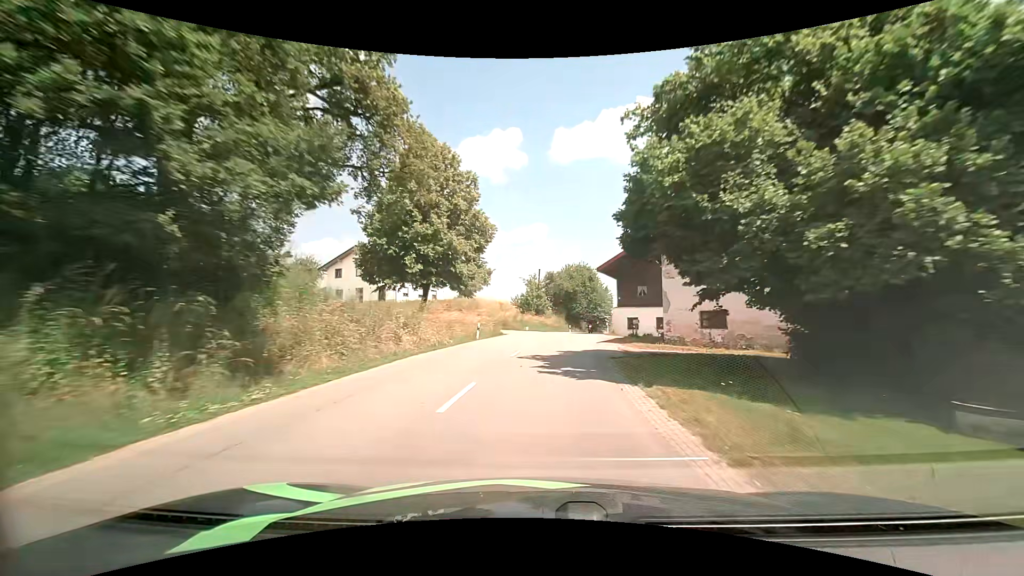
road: secondary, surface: asphalt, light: Day
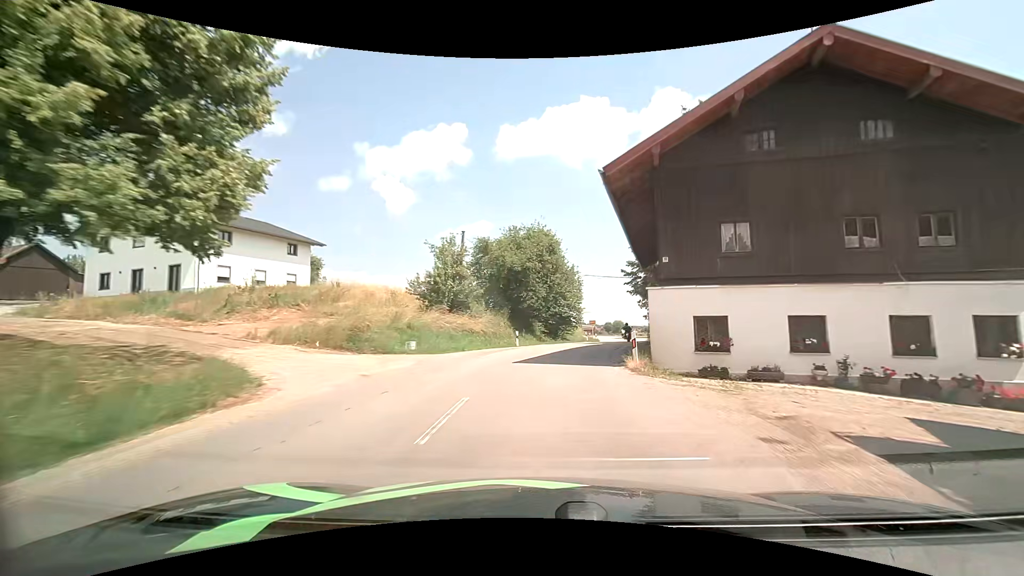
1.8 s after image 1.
(+1.2, +28.6) m; +6°
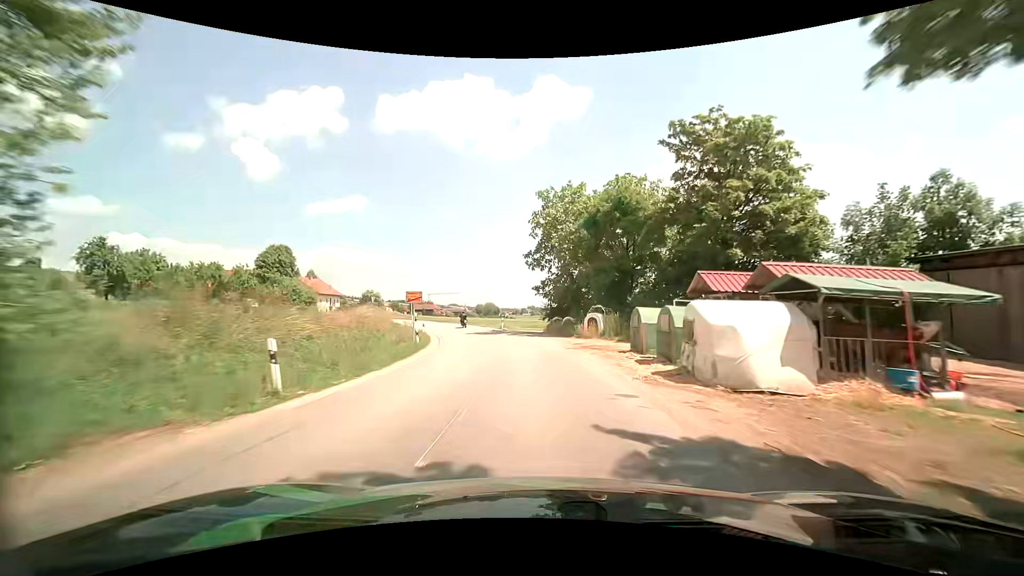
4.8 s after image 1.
(+7.3, +45.3) m; +15°
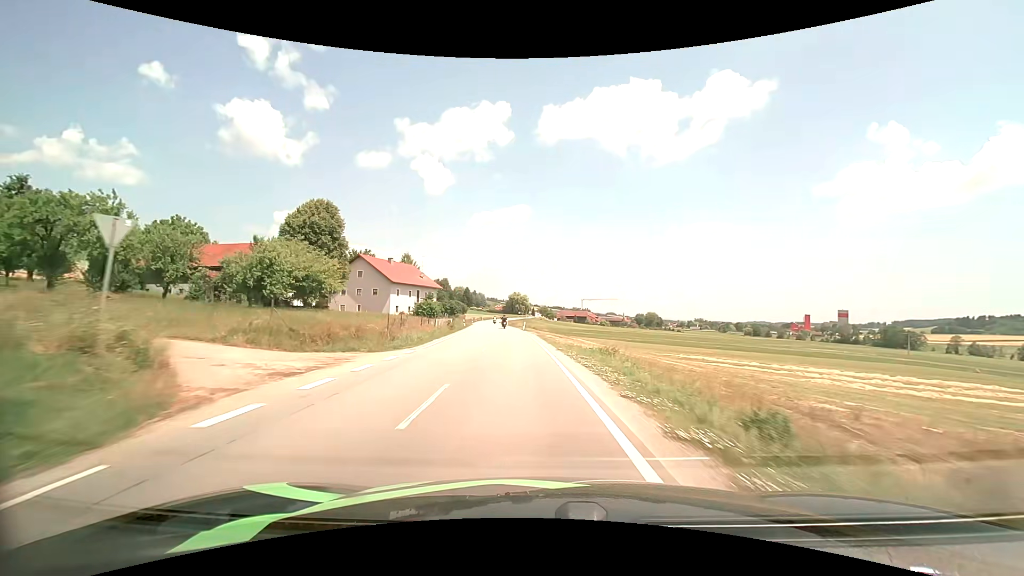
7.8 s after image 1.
(-6.3, +49.6) m; -17°
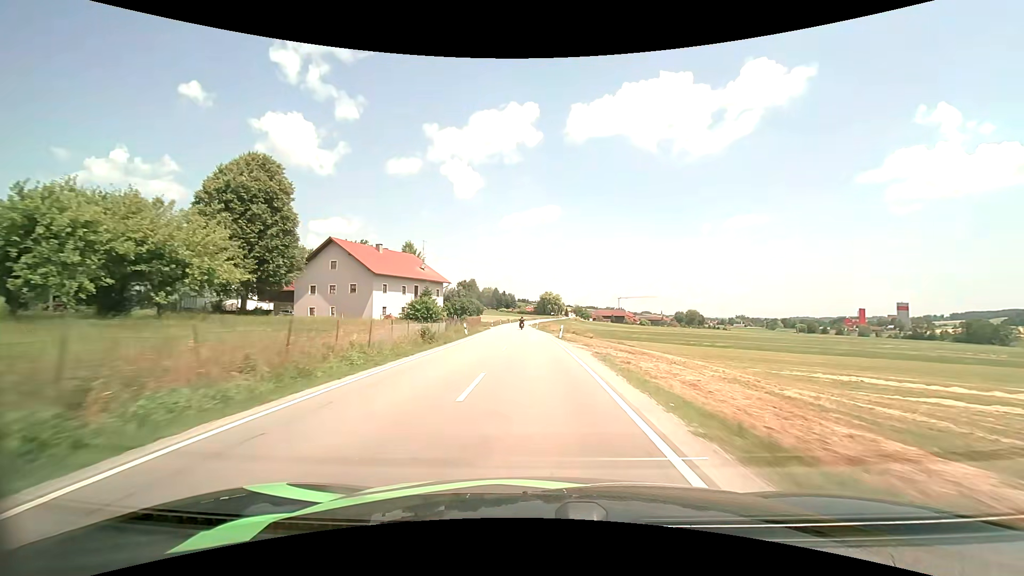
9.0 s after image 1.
(-1.1, +22.4) m; -4°
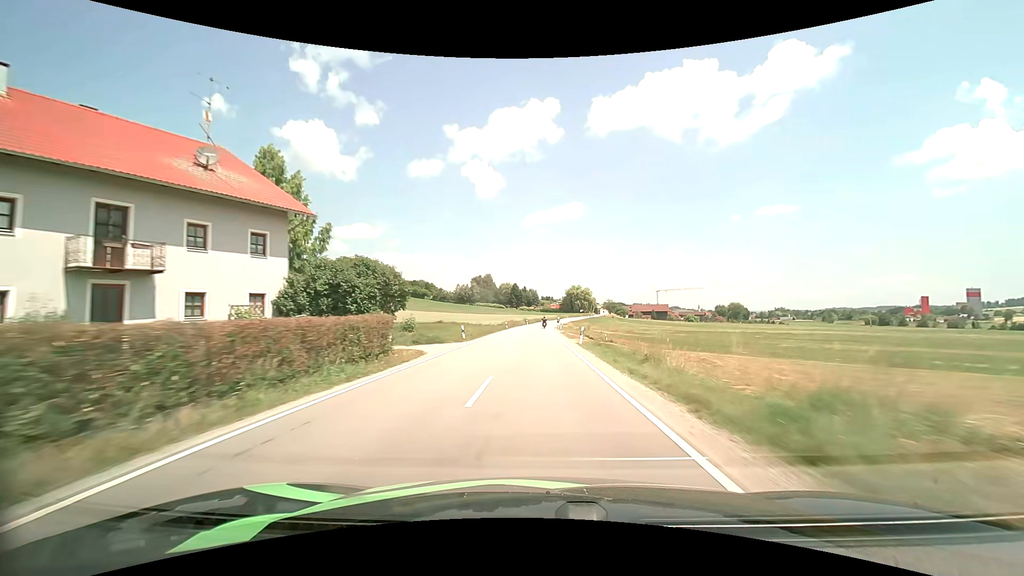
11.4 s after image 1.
(-1.3, +48.9) m; -3°
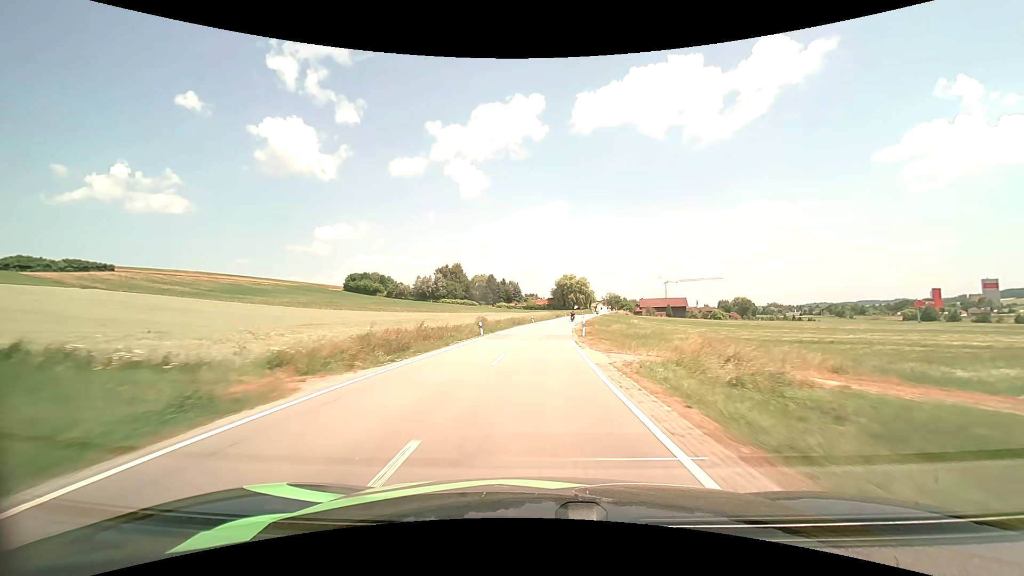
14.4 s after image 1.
(+0.3, +67.0) m; +2°
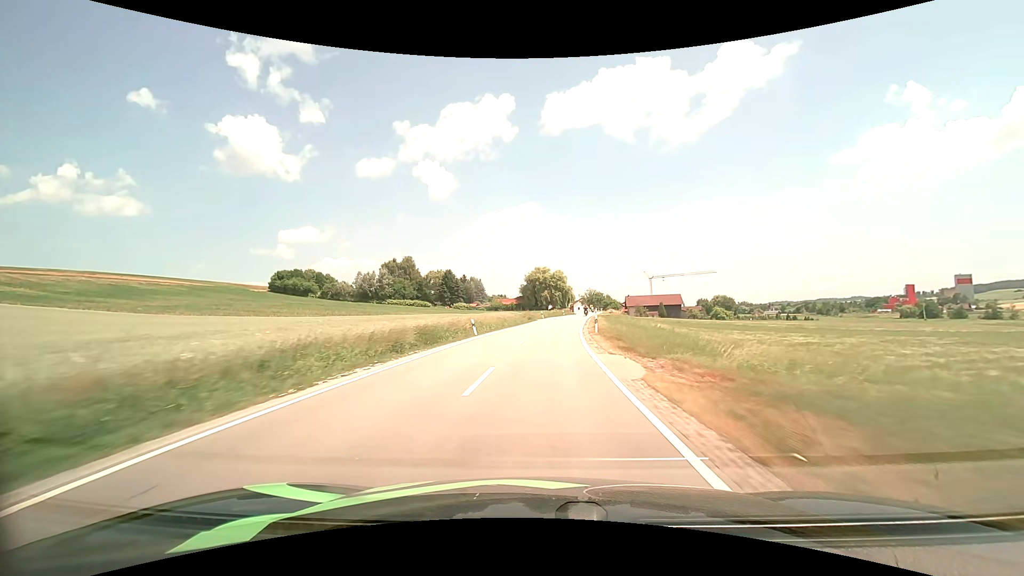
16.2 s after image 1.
(+1.0, +41.7) m; +4°
(0, +10) (0, +20) (+1, +30) (+2, +40) (+3, +50) (+4, +60) (+5, +70) (+6, +80) (+8, +90) (+9, +99) m
